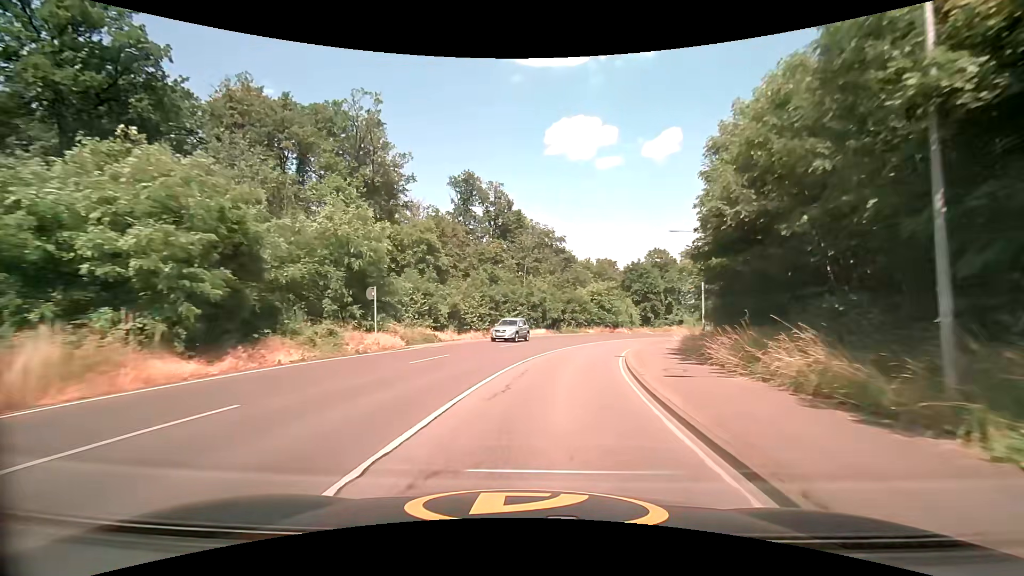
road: secondary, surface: asphalt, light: Day
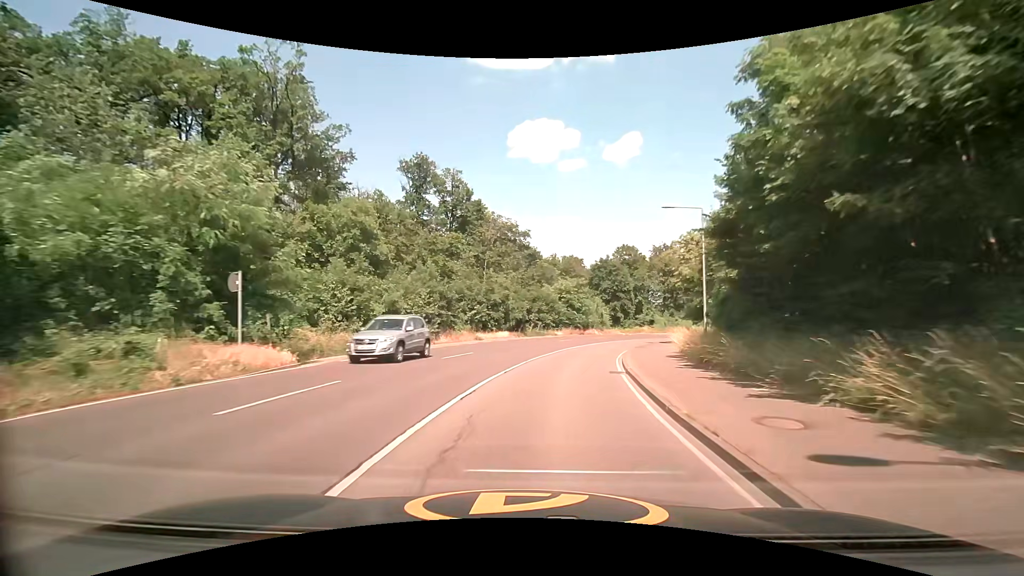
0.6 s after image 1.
(+0.3, +8.1) m; +4°
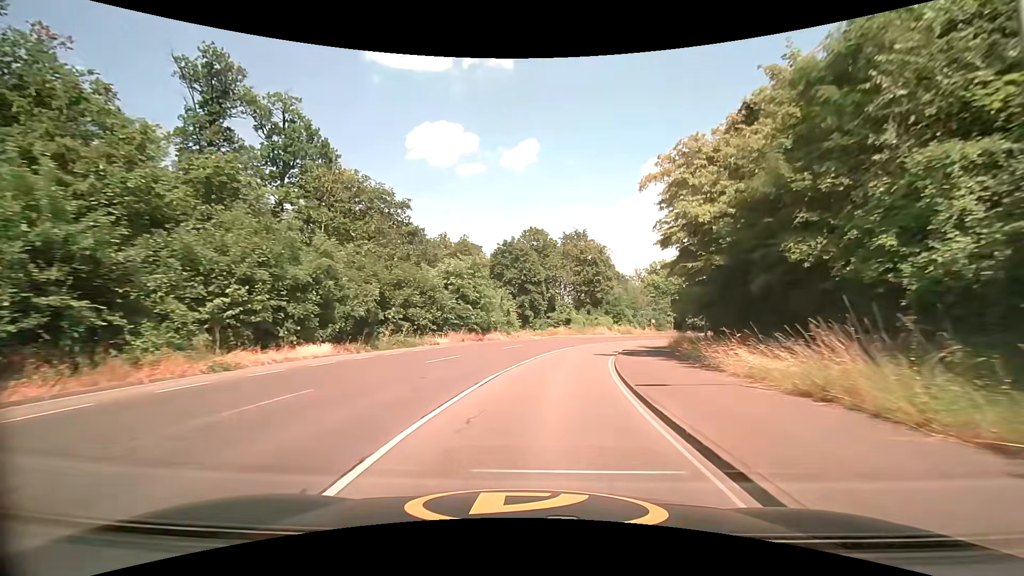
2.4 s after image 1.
(+2.4, +24.0) m; +12°
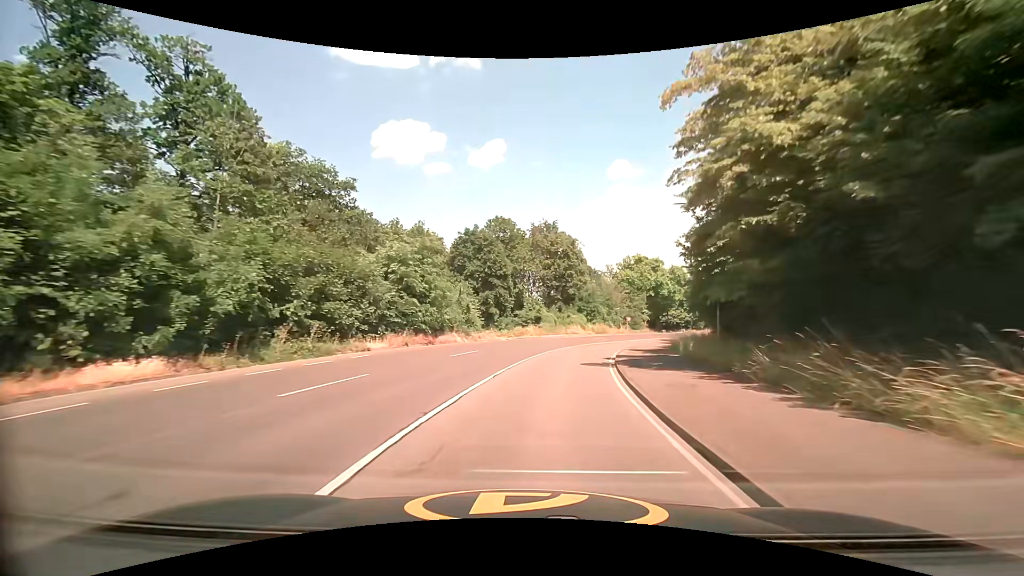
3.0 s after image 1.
(+0.2, +8.9) m; +3°
(0, +10) (+1, +20) (+3, +30) (+6, +39) (+10, +49) (+13, +58) (+18, +67) (+22, +76) (+27, +84) (+33, +93) m
